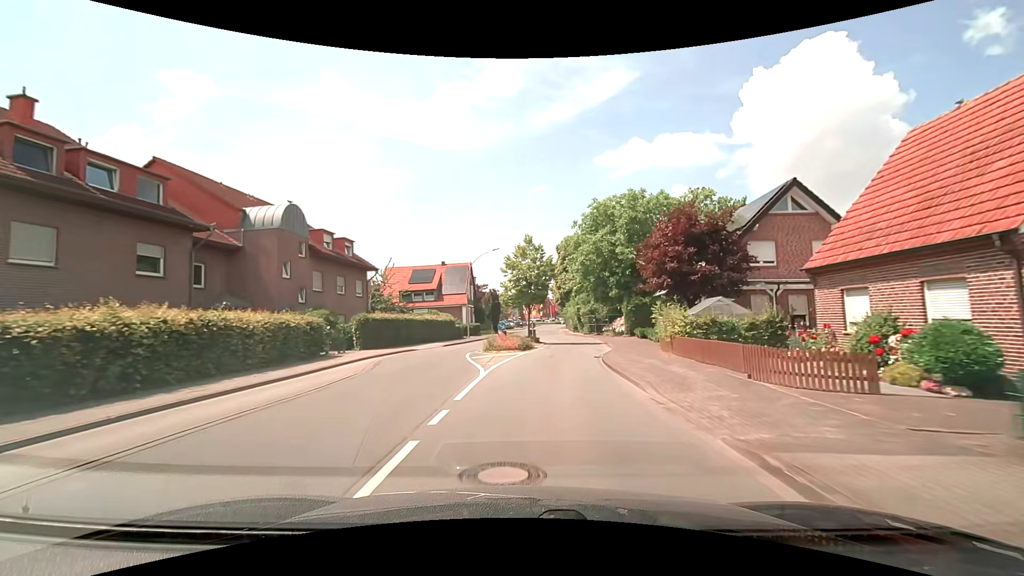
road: secondary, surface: asphalt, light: Day
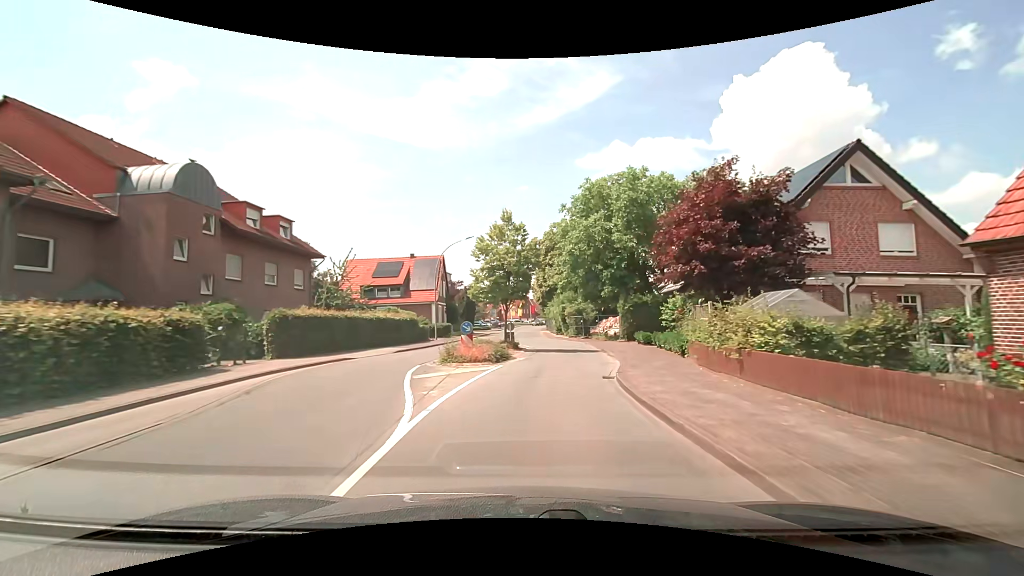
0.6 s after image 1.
(+0.1, +7.1) m; +2°
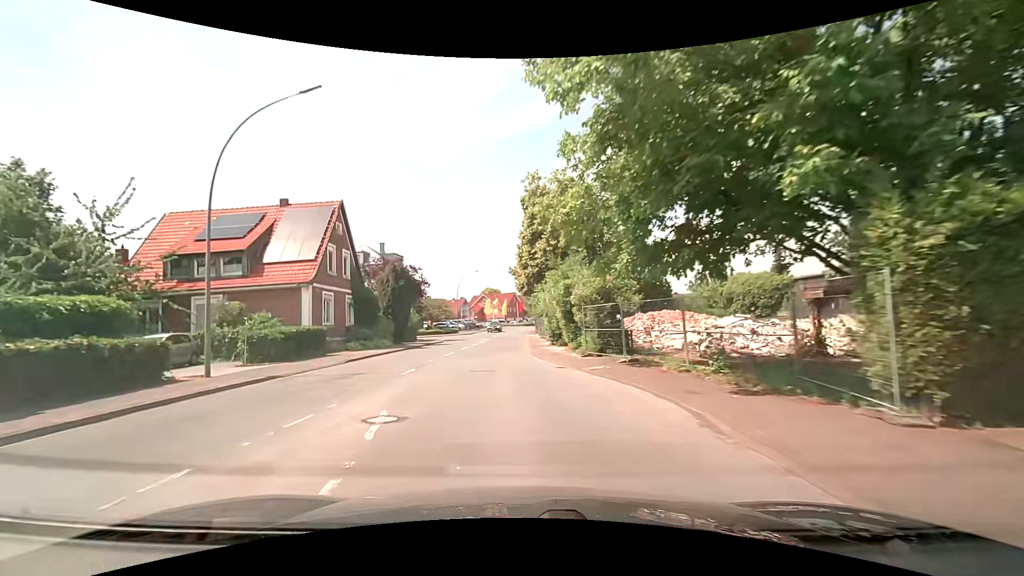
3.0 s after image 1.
(+1.7, +28.2) m; +1°
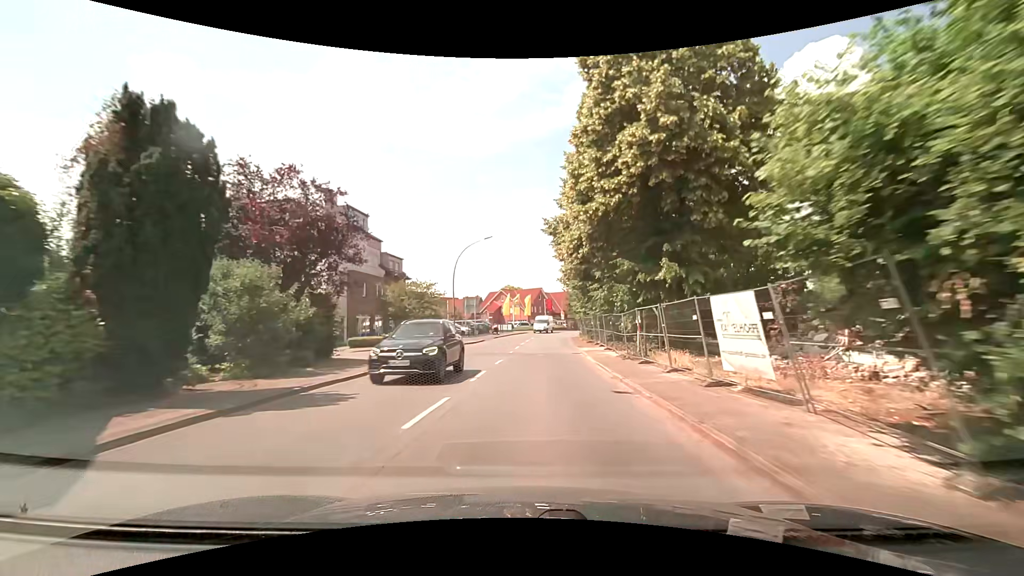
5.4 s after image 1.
(-1.8, +29.1) m; -2°
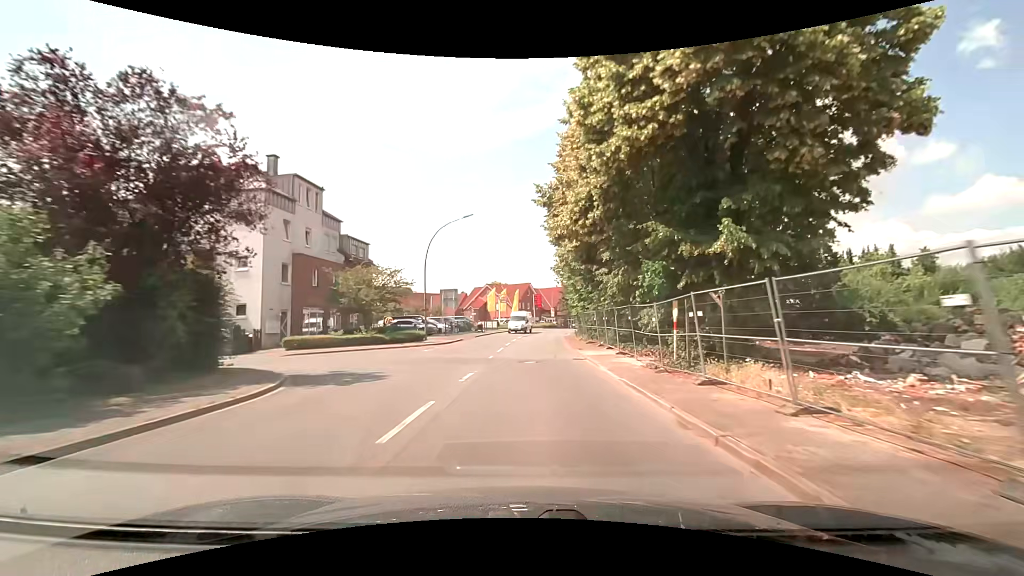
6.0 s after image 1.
(0.0, +7.4) m; +1°
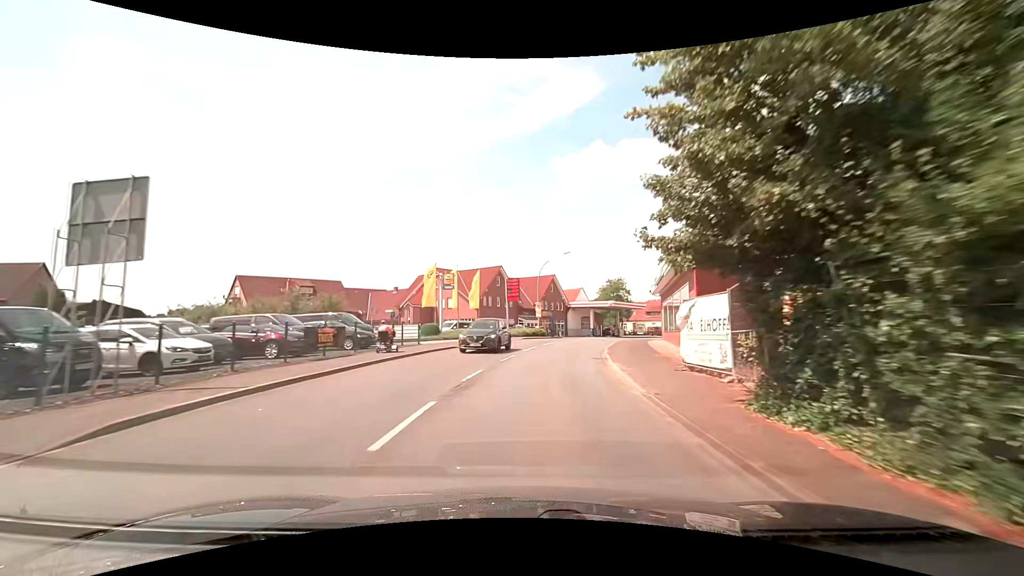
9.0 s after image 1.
(+0.6, +37.5) m; +2°
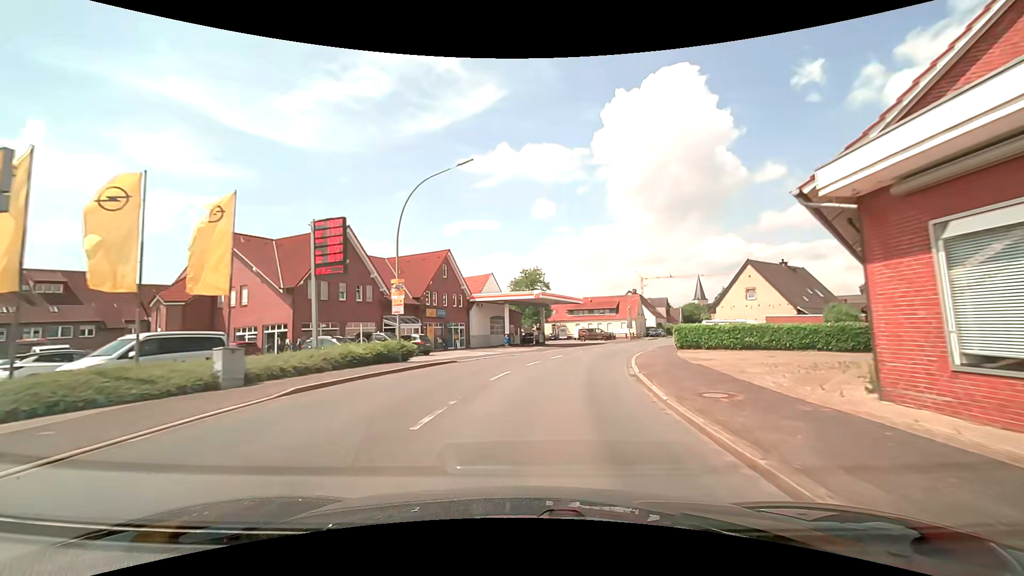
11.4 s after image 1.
(+2.7, +29.7) m; +11°
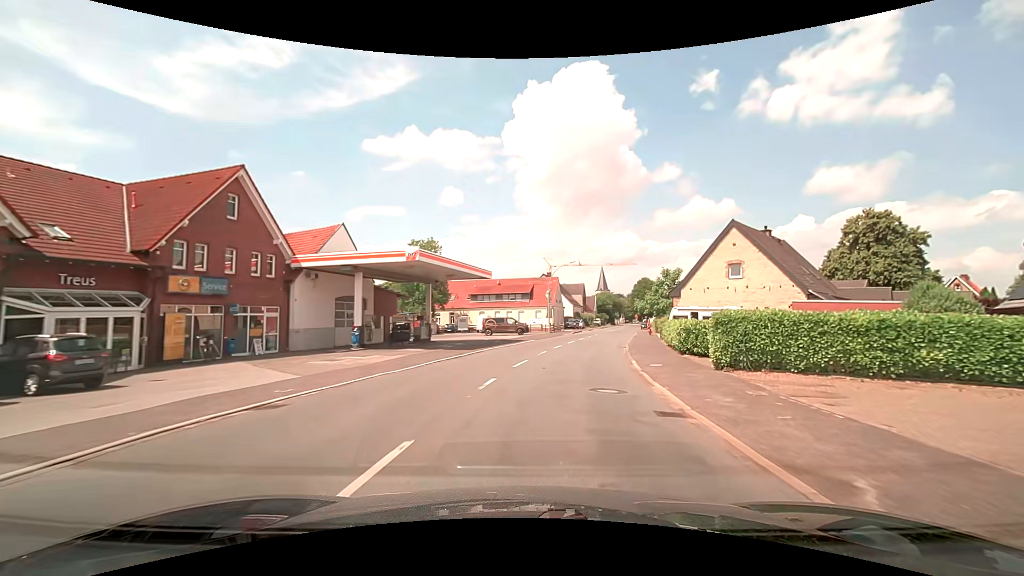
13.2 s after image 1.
(+2.0, +22.0) m; +11°
(0, +10) (+2, +20) (+4, +30) (+6, +39) (+8, +49) (+10, +59) (+13, +69) (+16, +78) (+18, +88) (+20, +98) m
